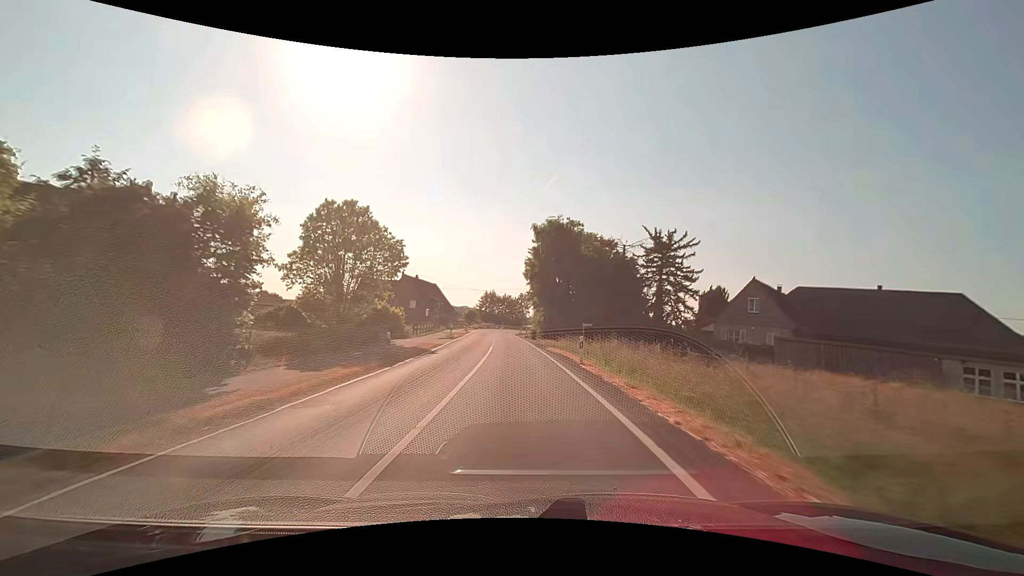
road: secondary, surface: asphalt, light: Day
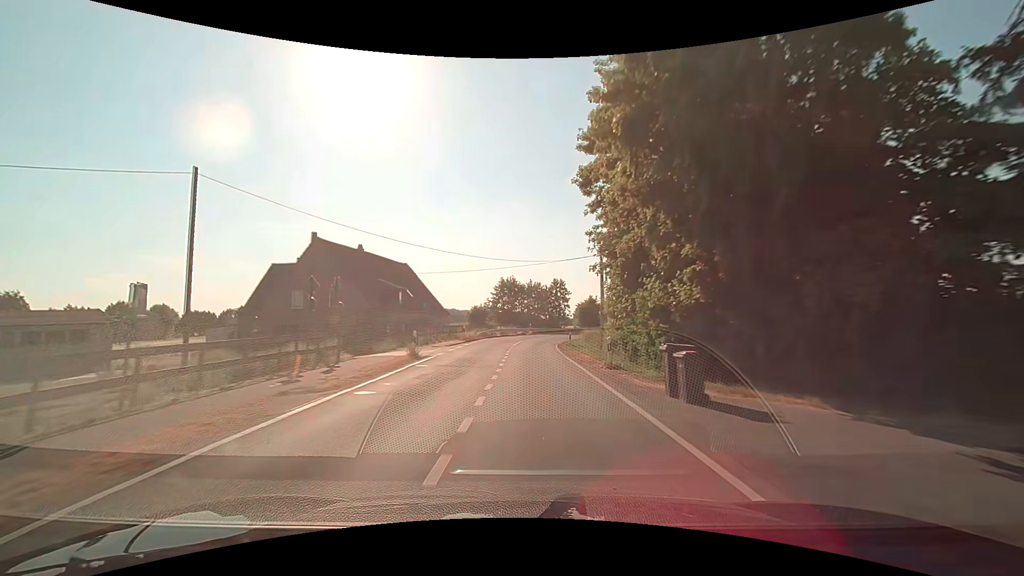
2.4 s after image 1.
(-1.4, +42.4) m; -3°
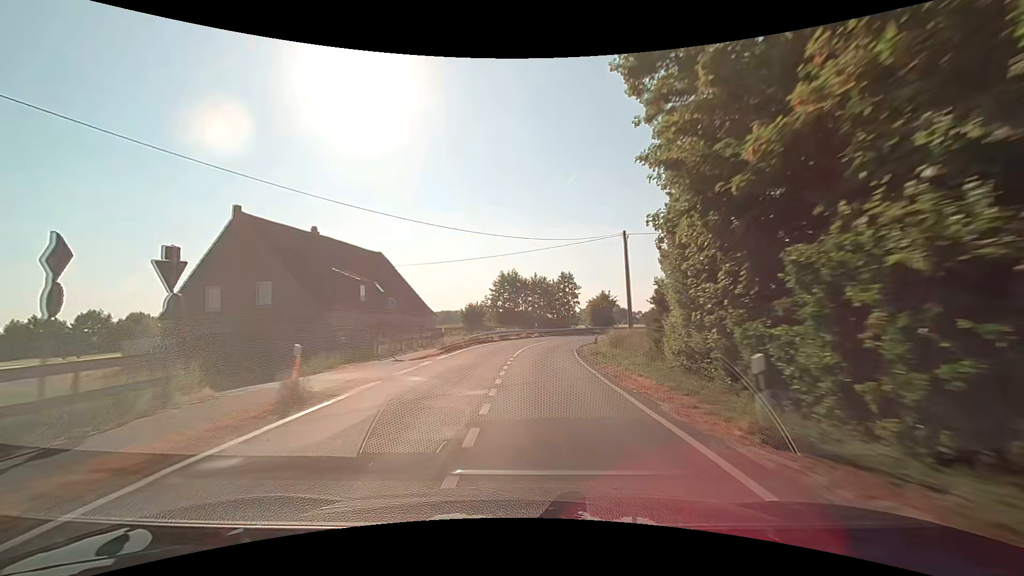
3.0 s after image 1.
(0.0, +10.7) m; 0°
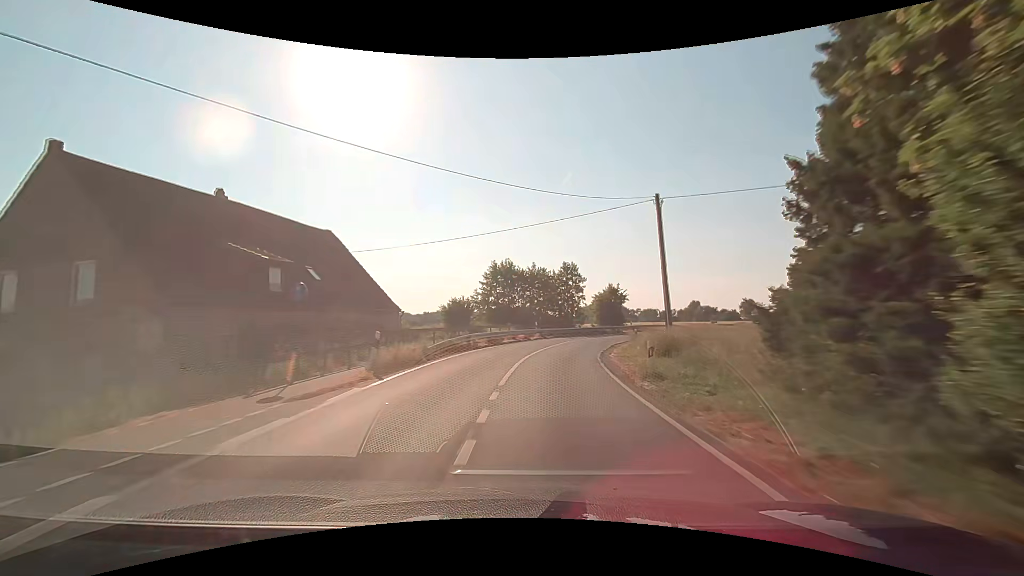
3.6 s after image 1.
(-0.1, +10.7) m; 0°
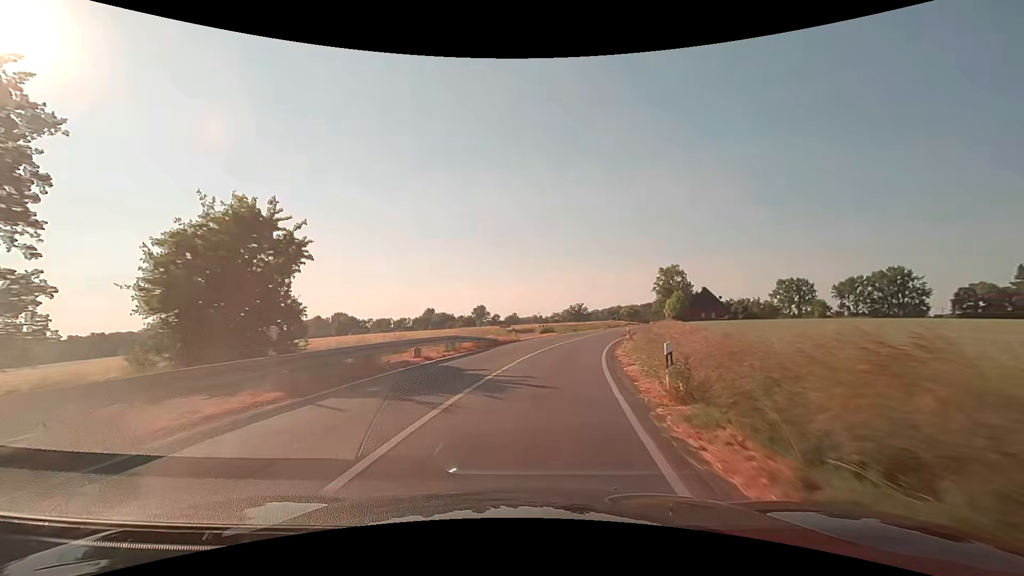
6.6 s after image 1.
(+11.5, +51.8) m; +29°
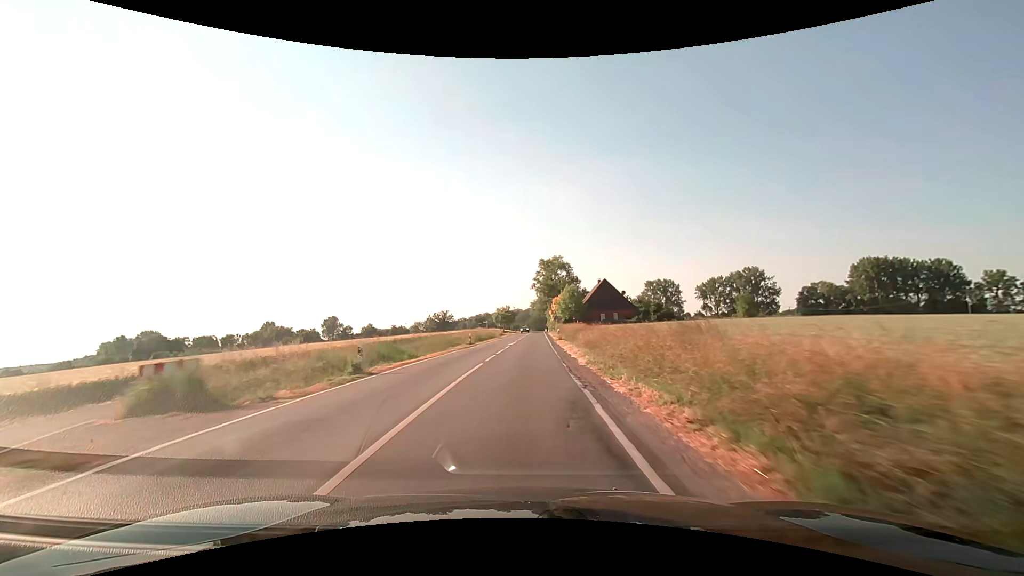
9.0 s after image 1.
(+6.8, +42.3) m; +16°
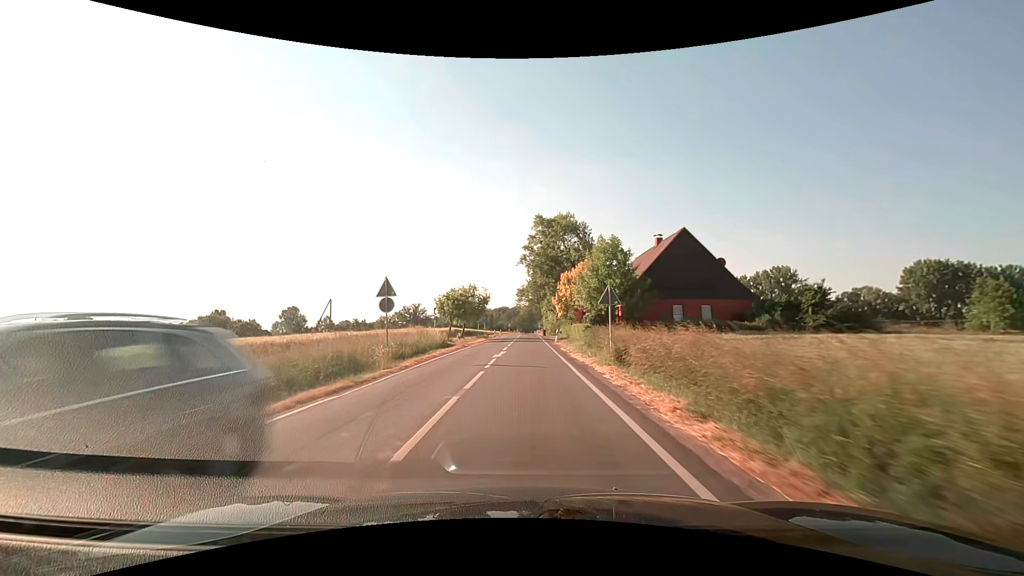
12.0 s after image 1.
(+1.0, +54.0) m; +2°
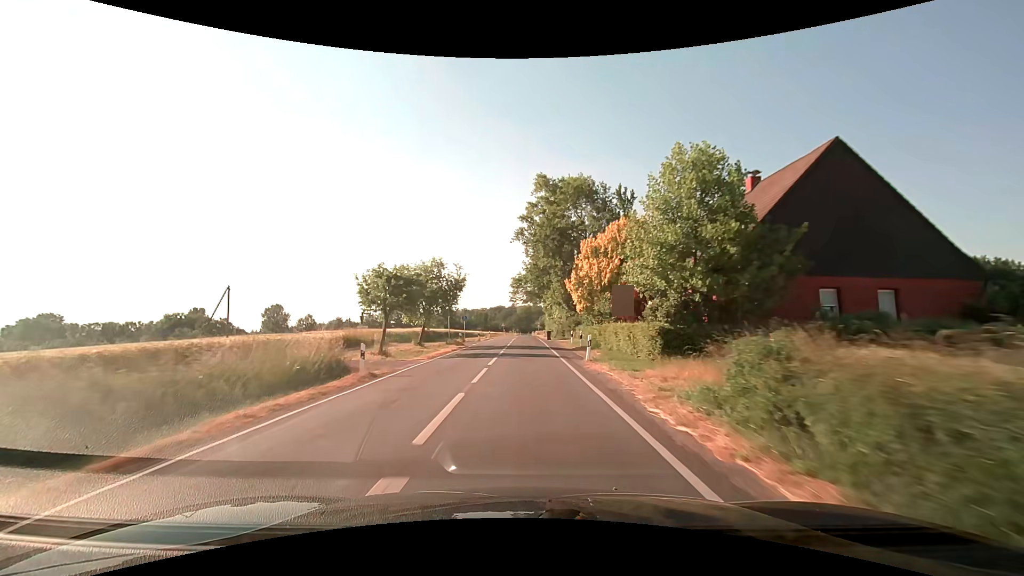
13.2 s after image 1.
(+0.1, +21.7) m; 0°
(0, +10) (0, +20) (0, +30) (0, +40) (0, +50) (0, +60) (0, +70) (0, +80) (+1, +90) (+1, +100) m
